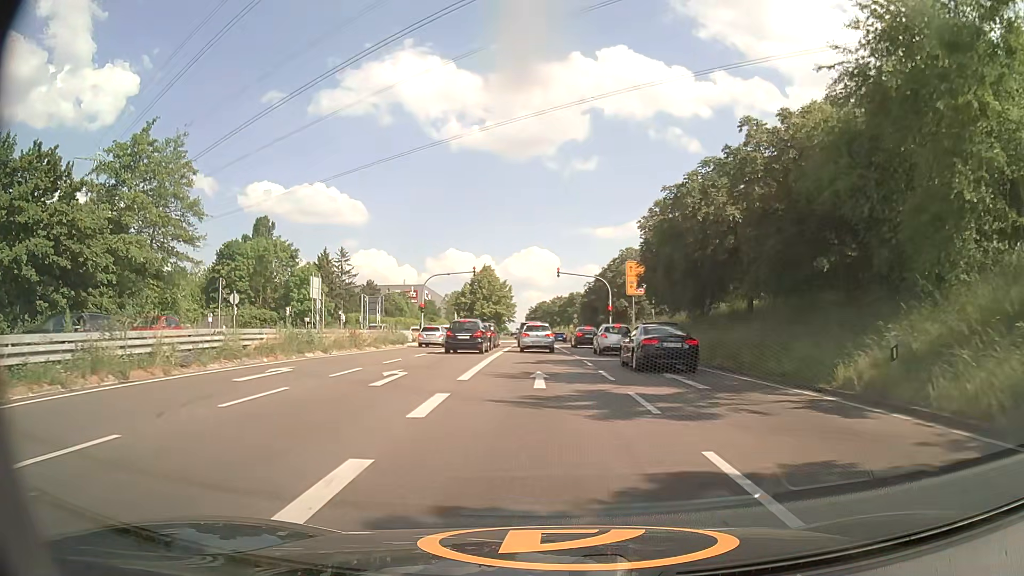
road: primary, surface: asphalt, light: Day
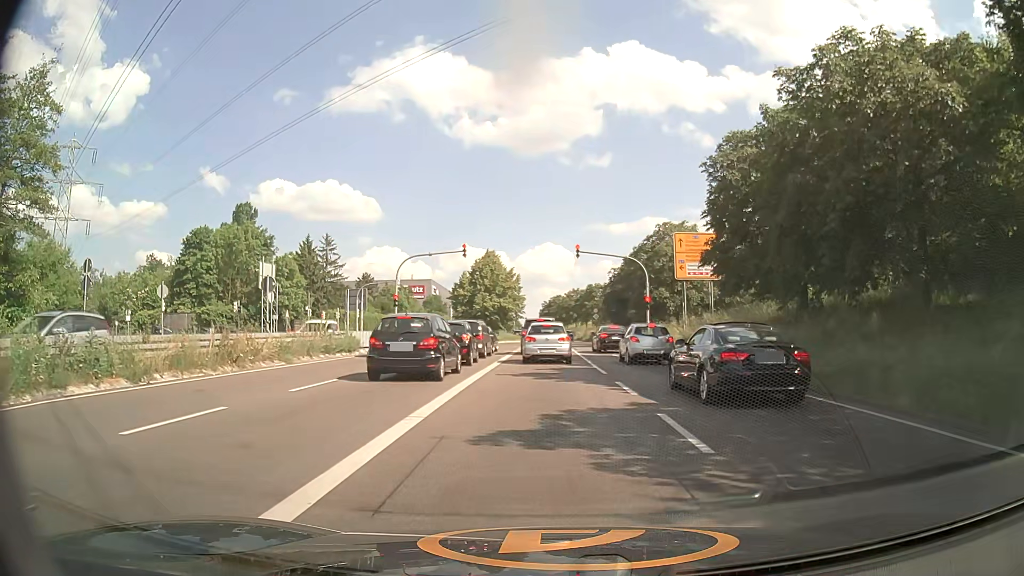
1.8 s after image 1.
(-0.2, +14.6) m; -1°
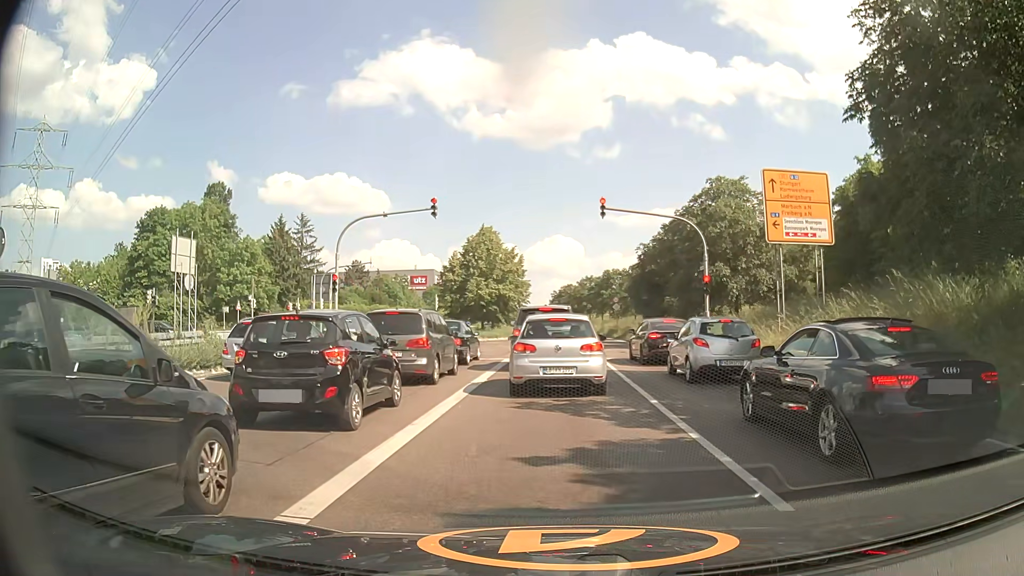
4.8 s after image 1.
(-0.1, +13.7) m; -1°
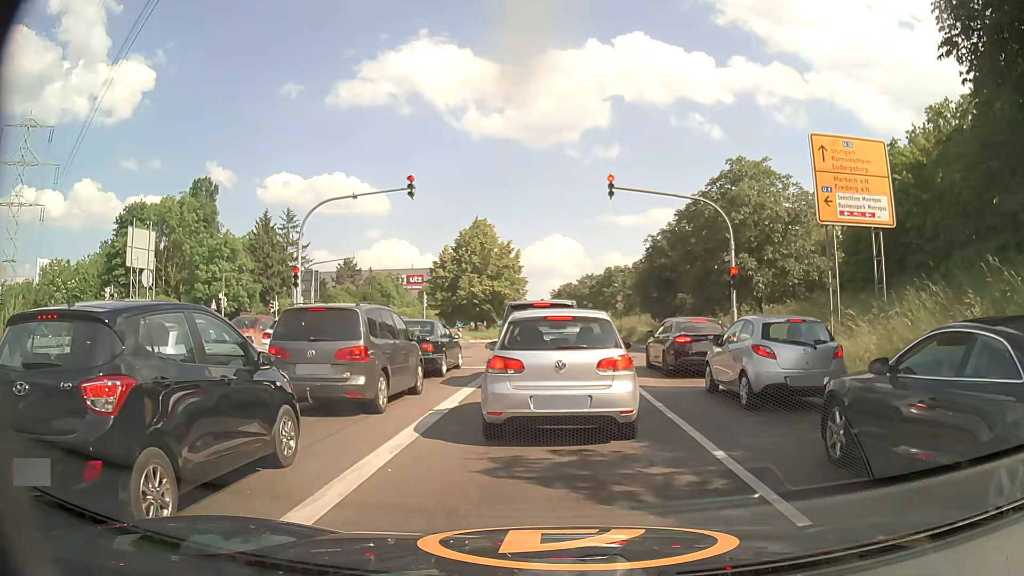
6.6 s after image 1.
(0.0, +4.5) m; +1°
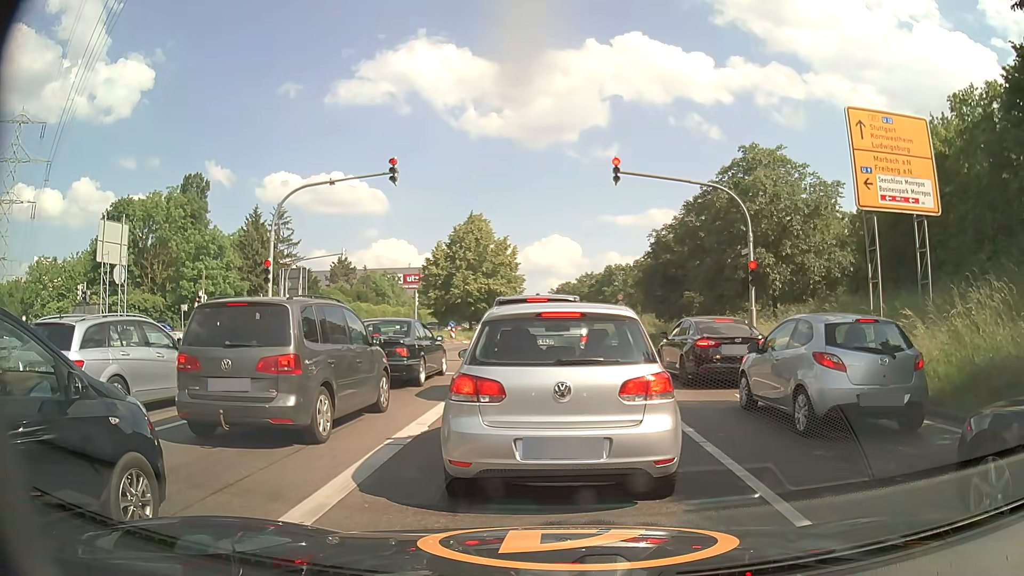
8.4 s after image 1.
(0.0, +2.4) m; 0°
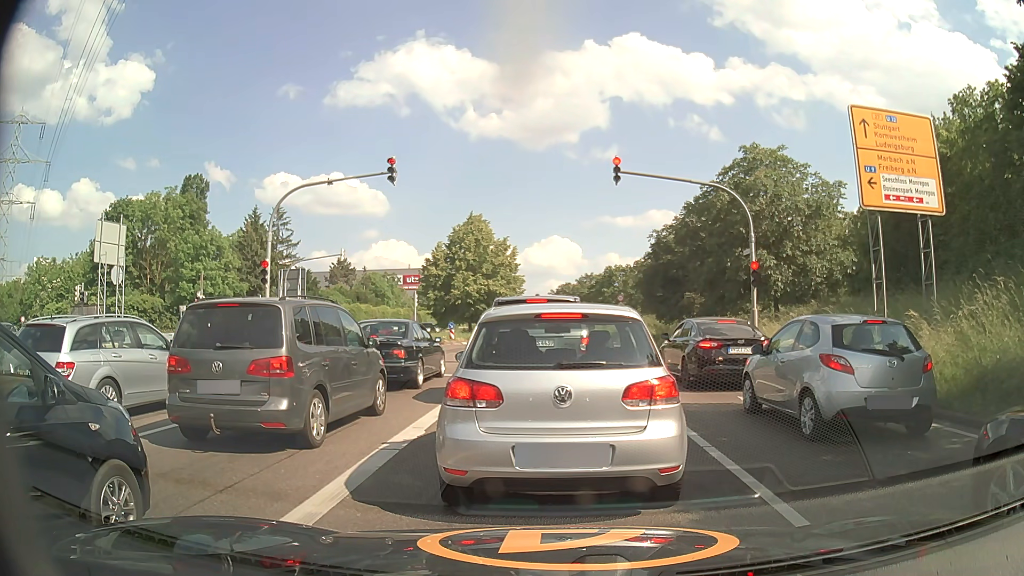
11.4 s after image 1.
(0.0, +0.3) m; 0°
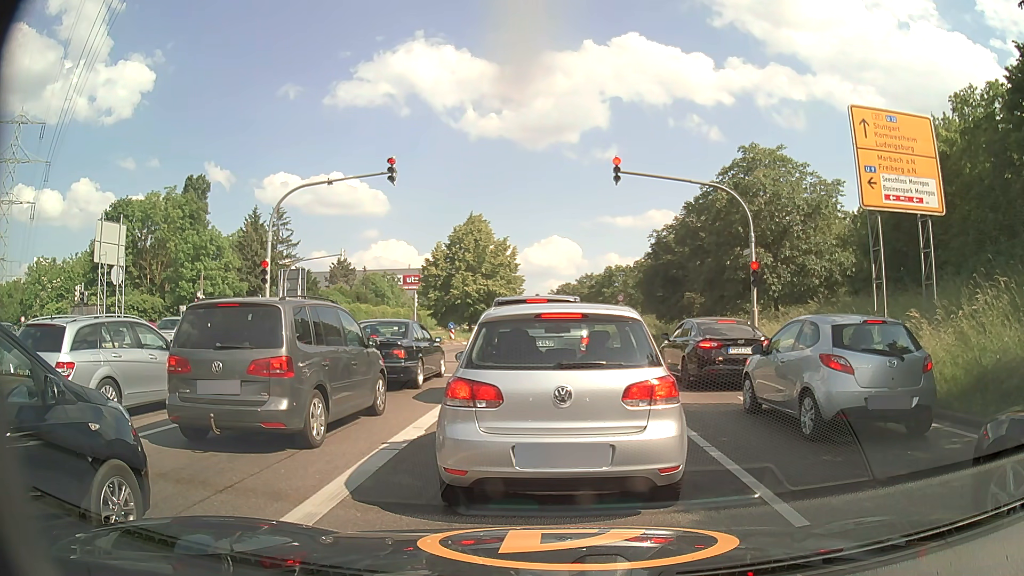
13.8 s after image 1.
(0.0, 0.0) m; 0°
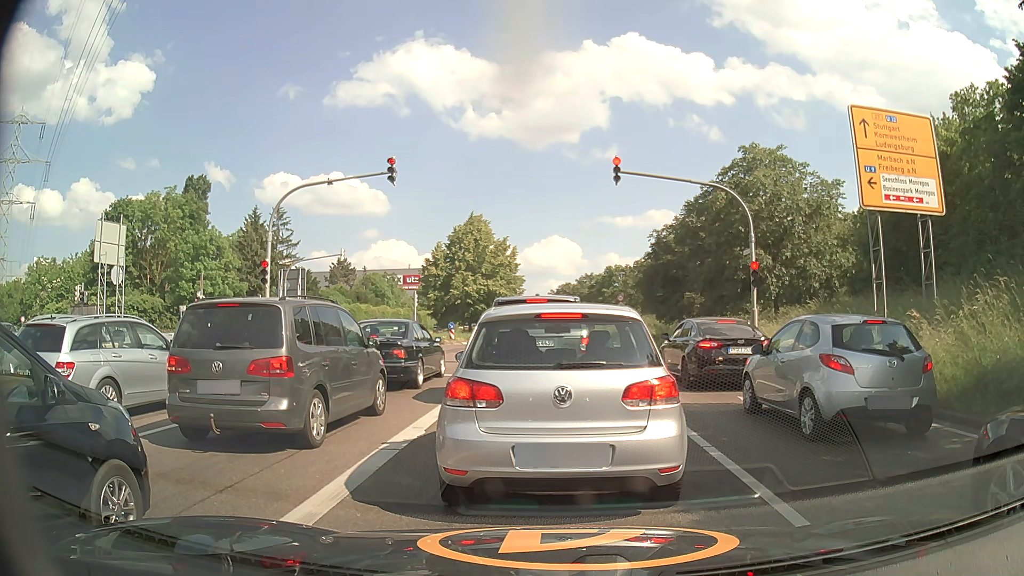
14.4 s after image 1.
(0.0, 0.0) m; 0°
